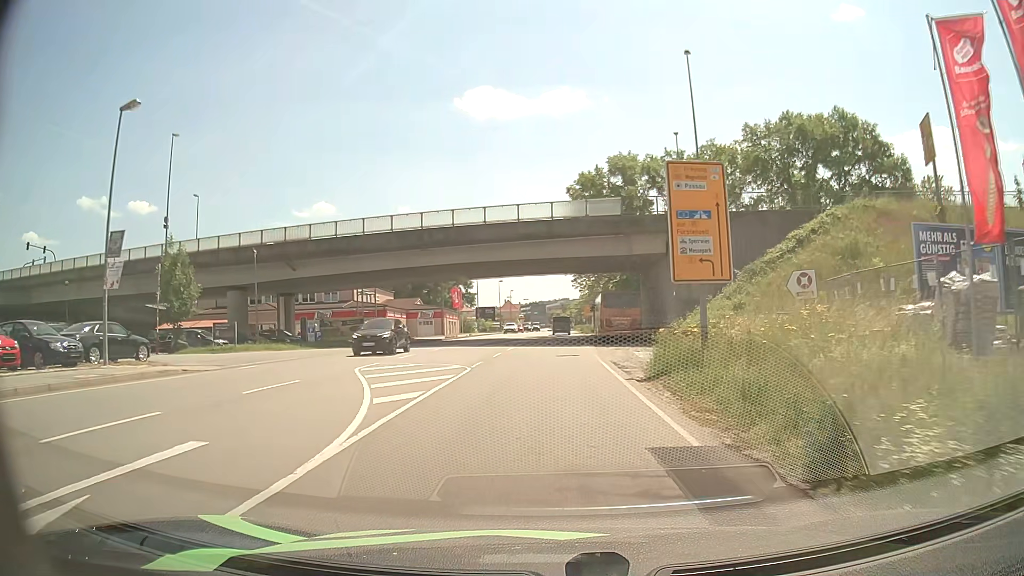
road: primary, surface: asphalt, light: Day
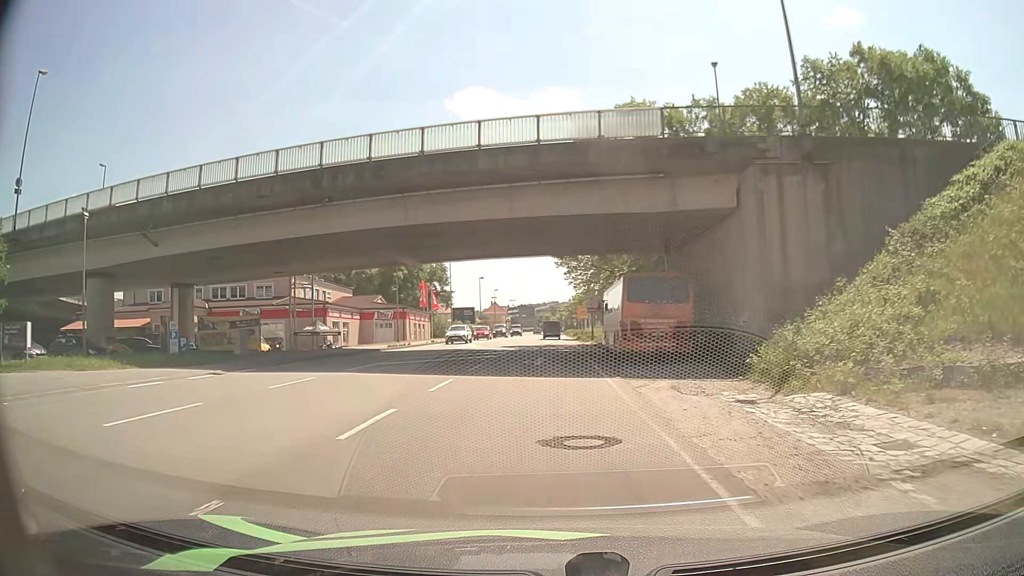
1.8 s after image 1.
(+0.2, +17.6) m; +1°
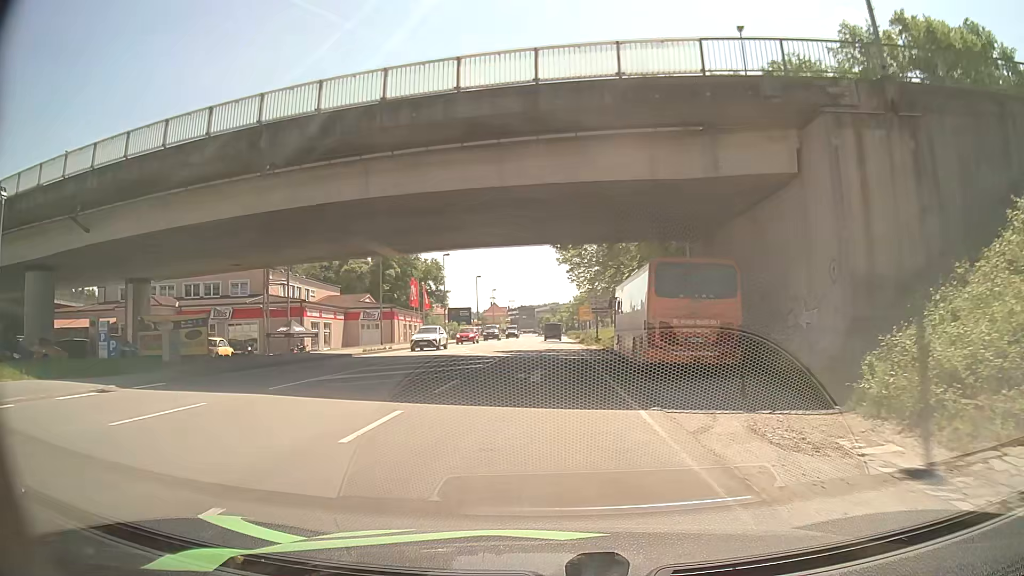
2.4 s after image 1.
(0.0, +6.0) m; 0°
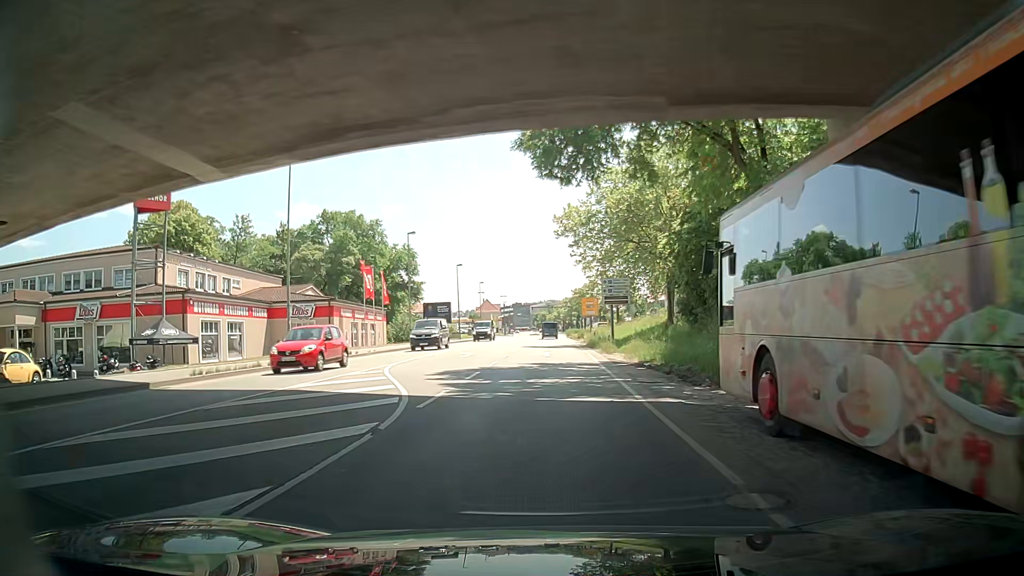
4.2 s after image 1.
(+0.1, +18.5) m; 0°
(-1, +10) (-1, +20) (0, +30) (0, +40) (0, +50) (0, +60) (0, +70) (0, +80) (+1, +90) (+1, +100) m
